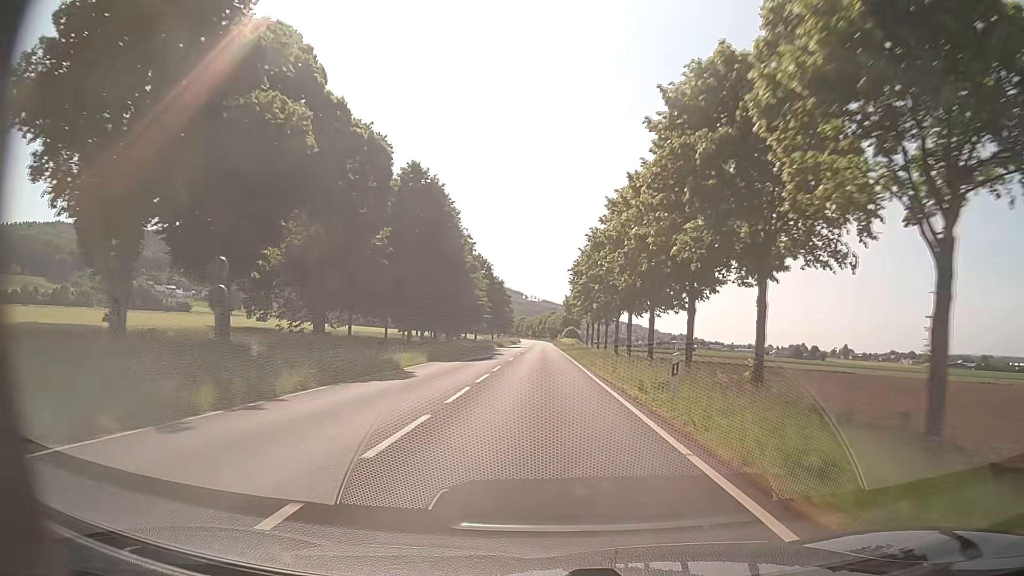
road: primary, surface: asphalt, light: Day
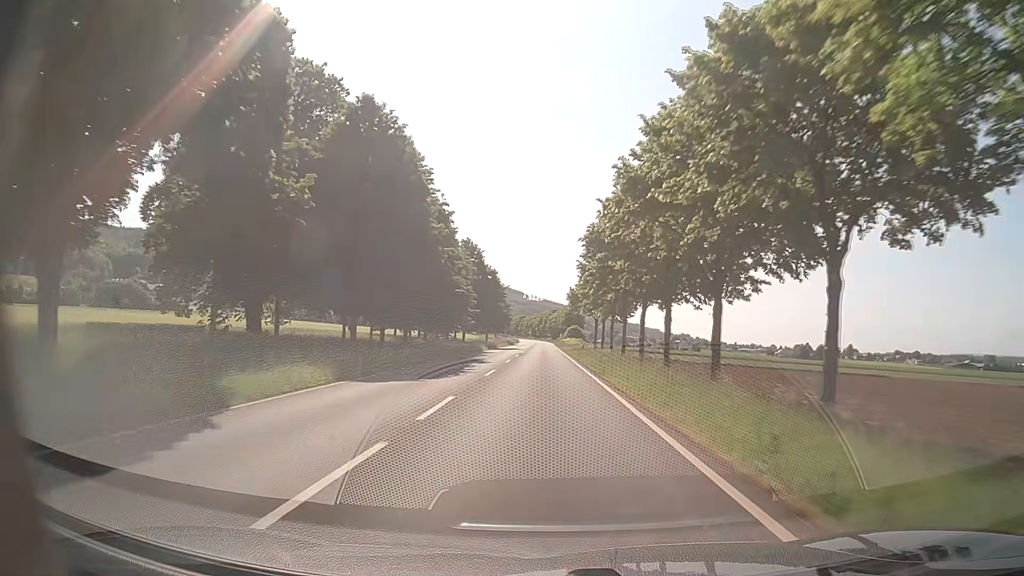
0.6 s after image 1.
(0.0, +15.4) m; 0°
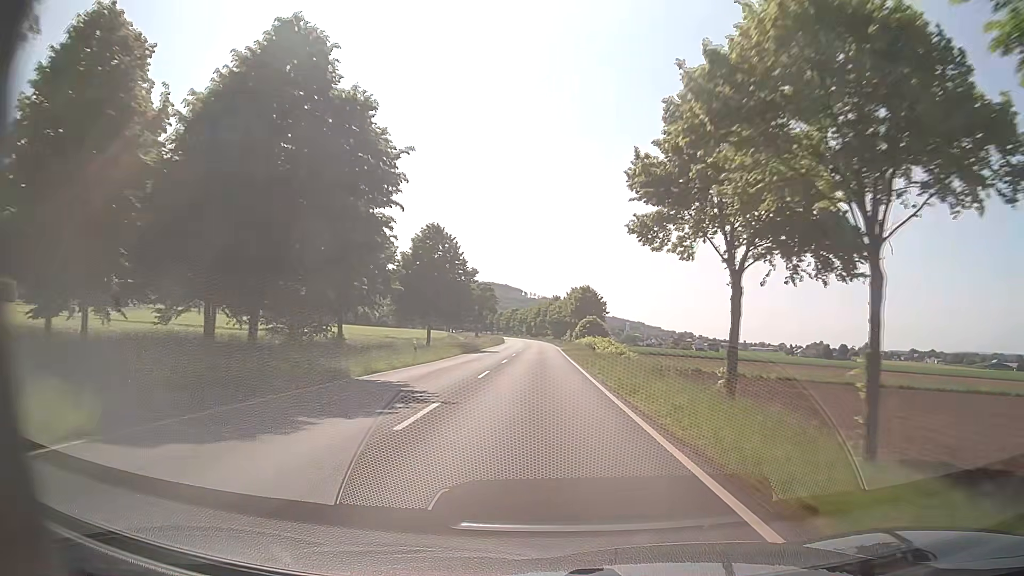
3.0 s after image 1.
(0.0, +62.2) m; 0°
(0, +10) (0, +20) (0, +30) (0, +40) (0, +50) (0, +60) (0, +70) (0, +80) (0, +90) (-1, +100) m
